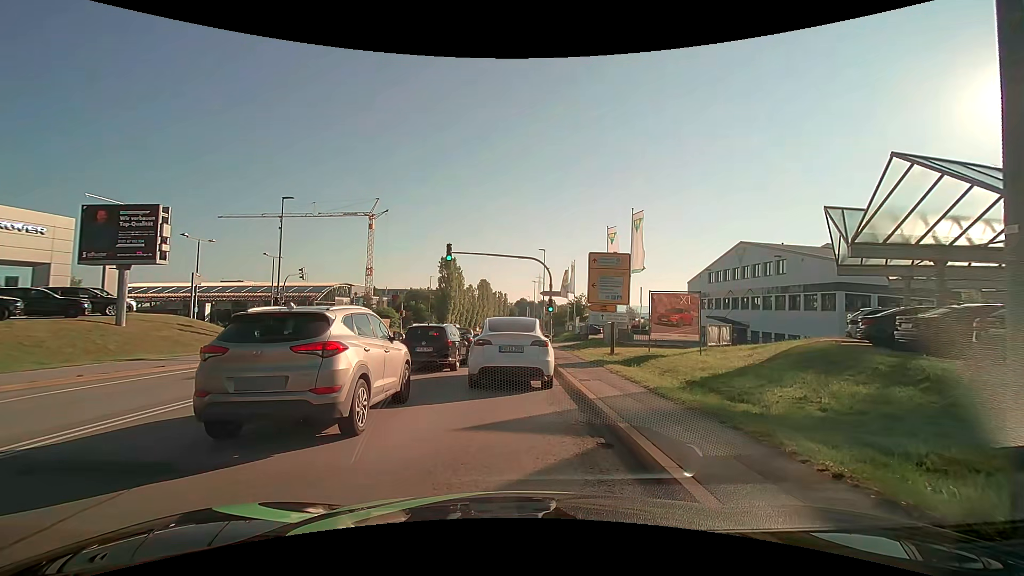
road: secondary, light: Day
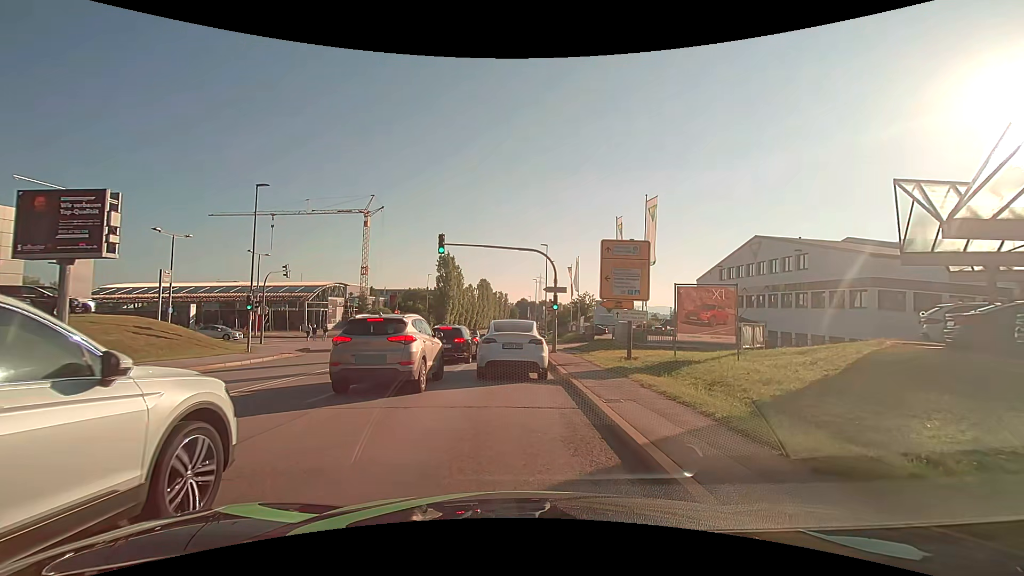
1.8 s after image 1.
(0.0, +3.6) m; -1°
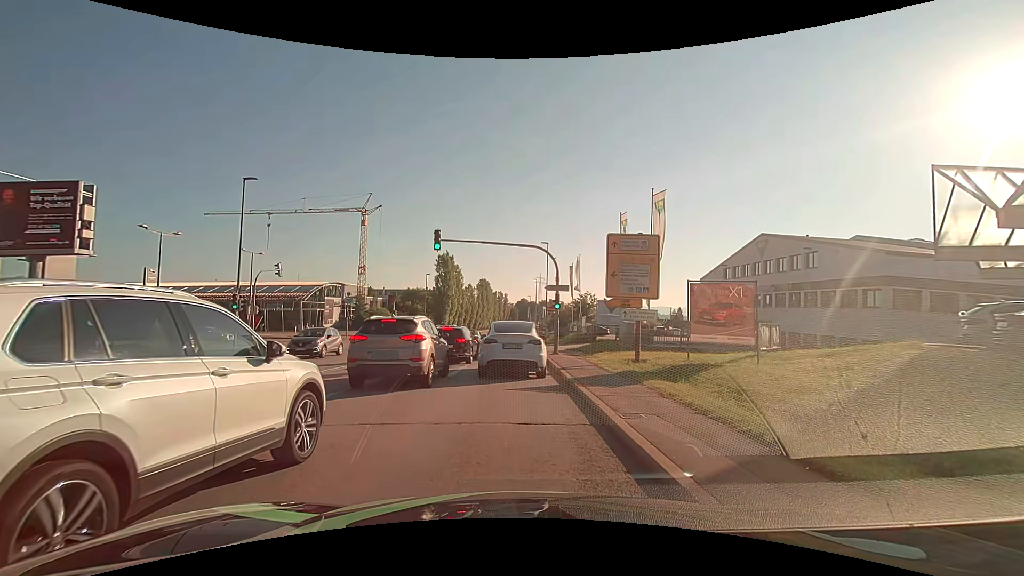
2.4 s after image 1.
(0.0, +1.5) m; +1°
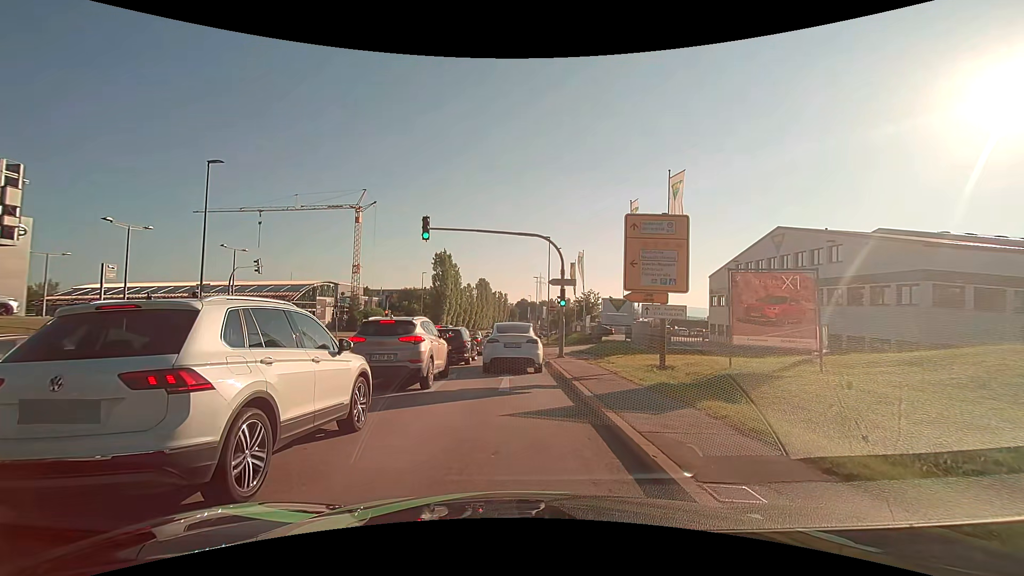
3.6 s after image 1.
(0.0, +3.4) m; -1°
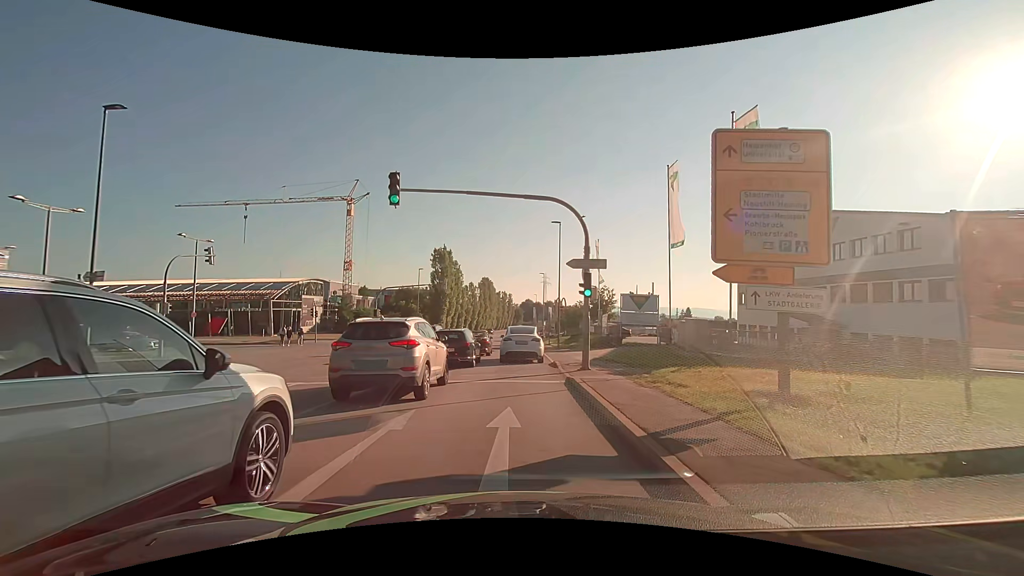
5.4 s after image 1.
(0.0, +7.3) m; 0°
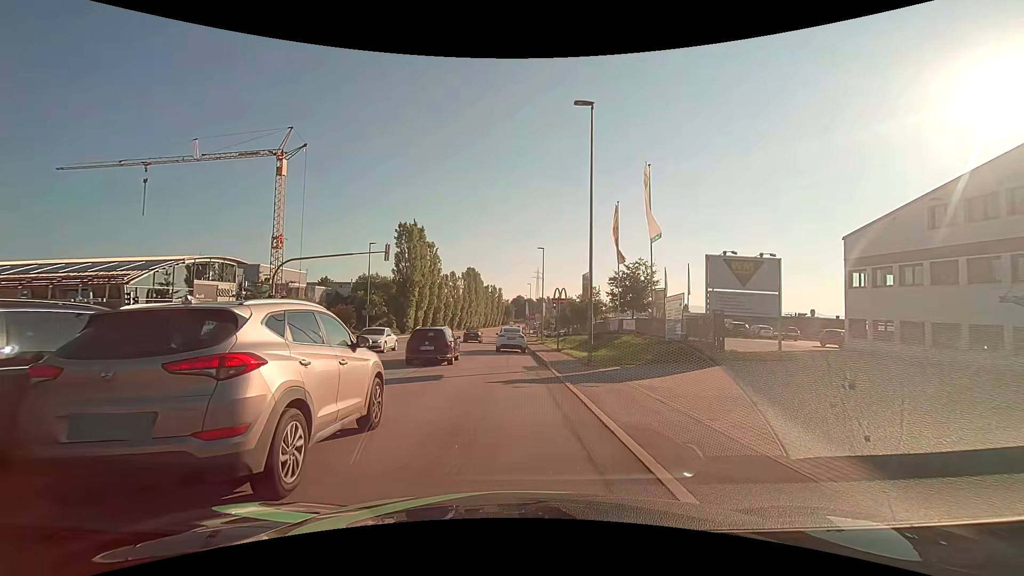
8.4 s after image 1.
(0.0, +22.0) m; +1°
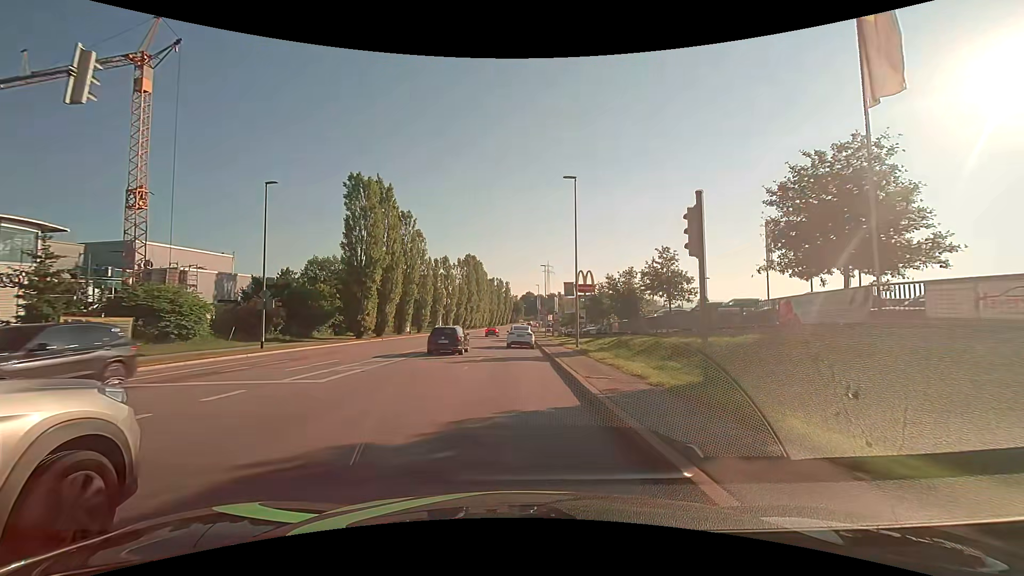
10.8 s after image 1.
(-0.3, +24.7) m; -1°
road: tertiary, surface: asphalt
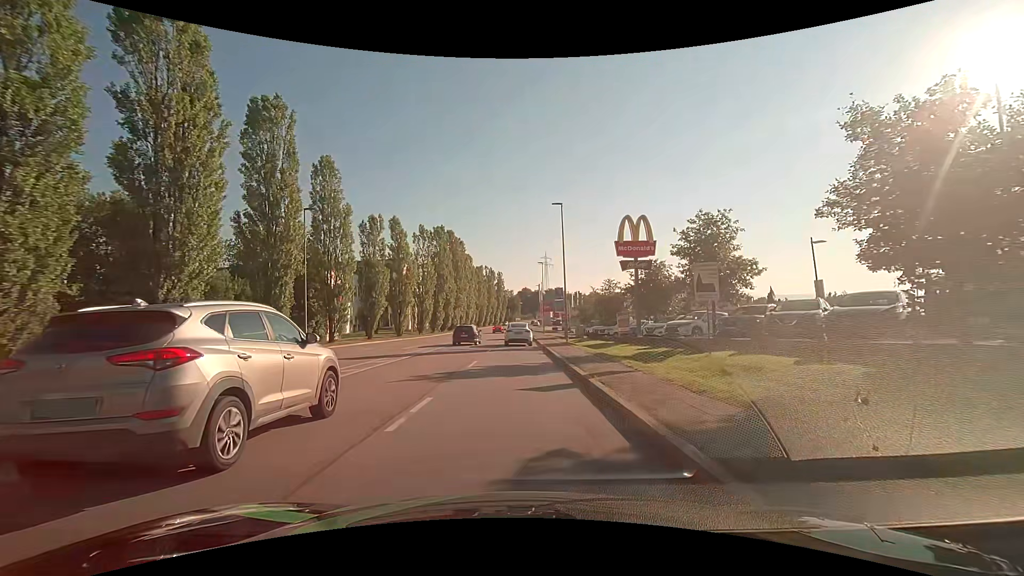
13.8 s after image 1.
(0.0, +34.3) m; 0°
(0, +10) (0, +20) (0, +30) (0, +40) (0, +50) (0, +60) (0, +70) (+1, +80) (+1, +90) (+1, +100) m
